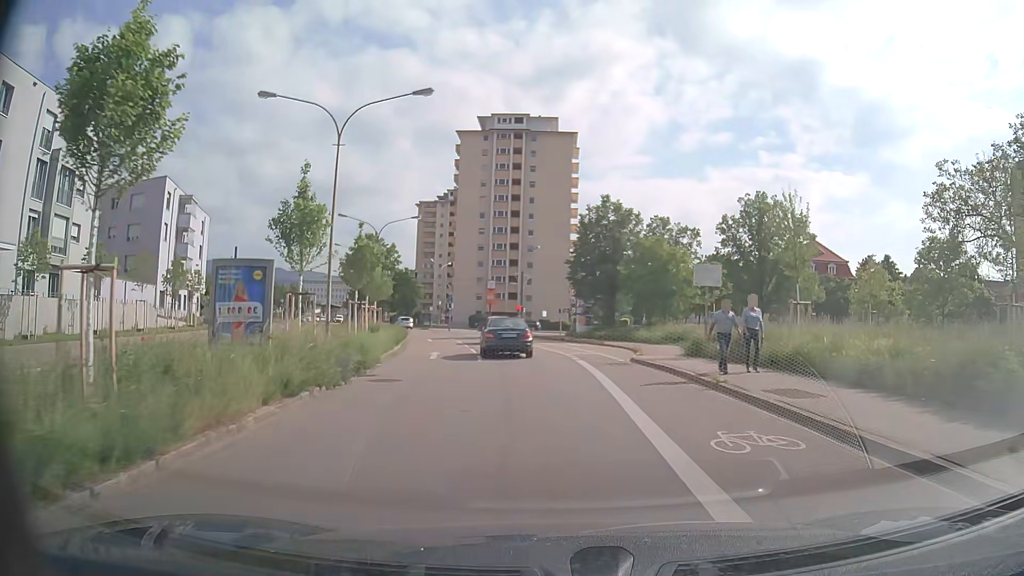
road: secondary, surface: asphalt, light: Day
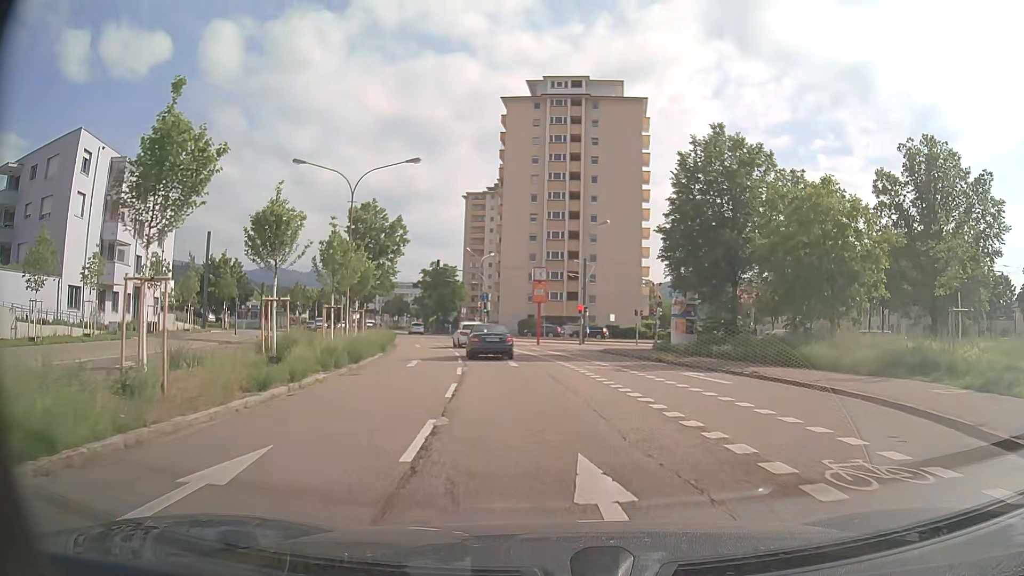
(-0.9, +21.5) m; -4°
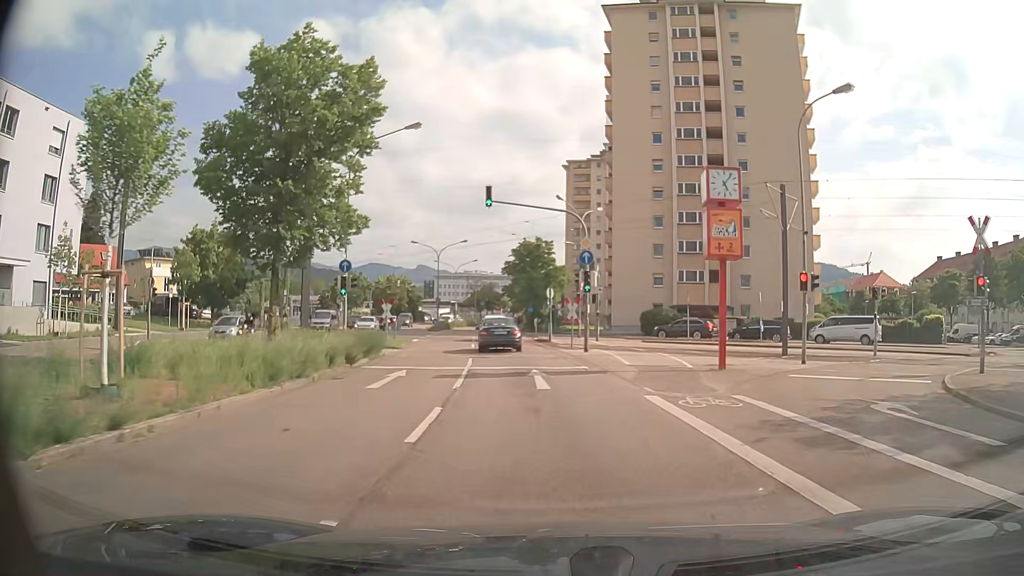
(-2.7, +29.4) m; -10°
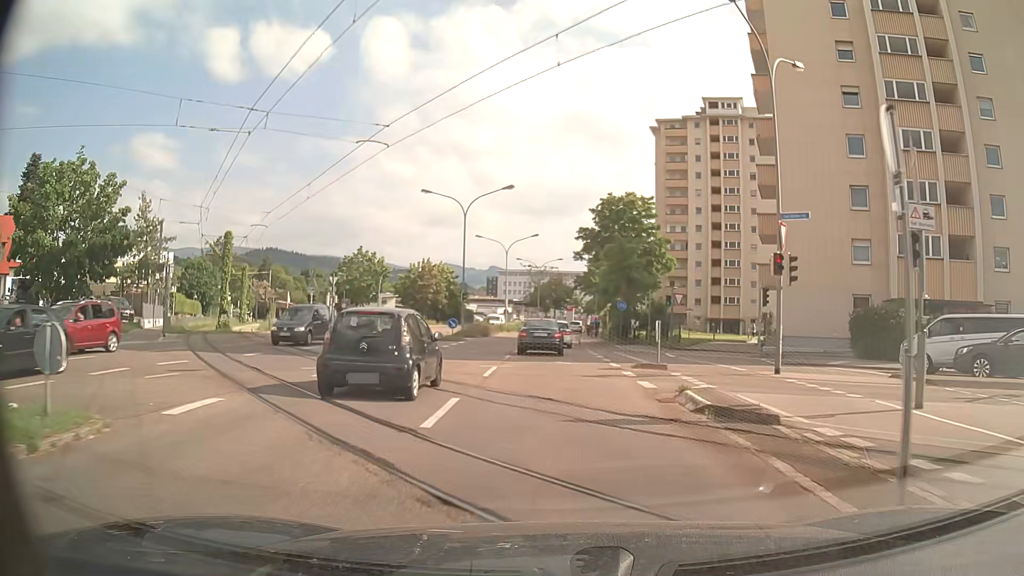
(-2.1, +31.1) m; -6°
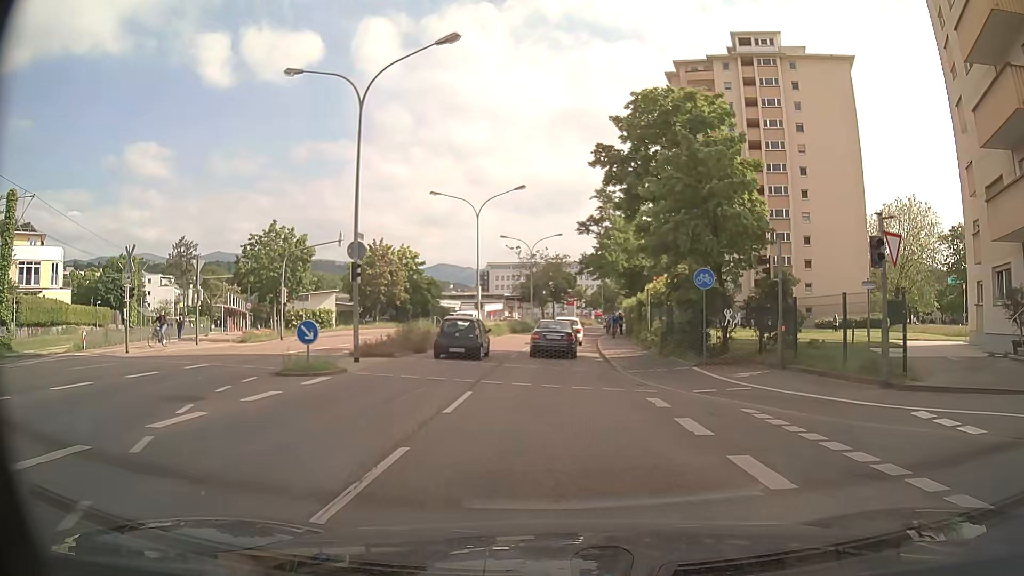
(+0.1, +23.9) m; +1°
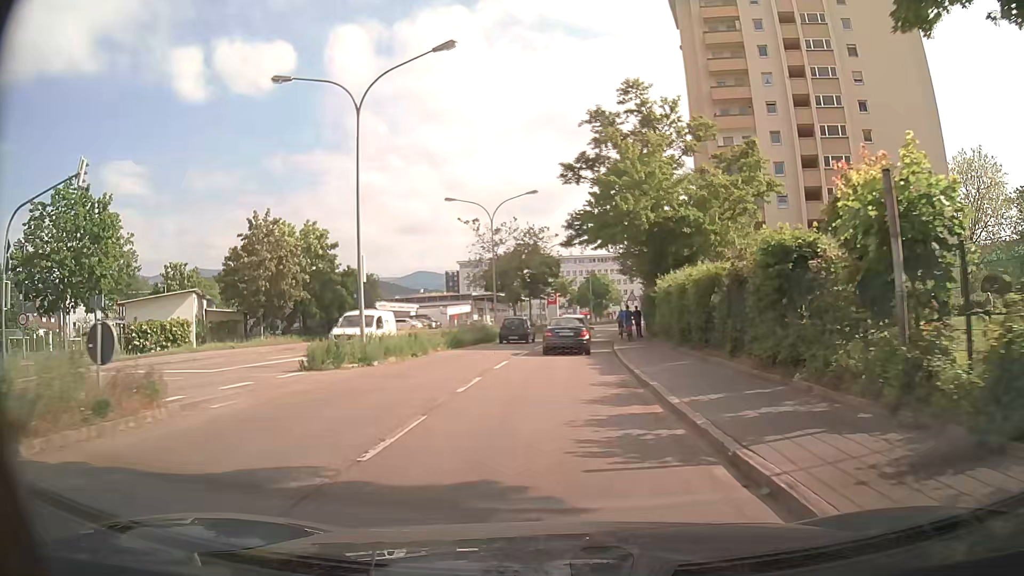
(+0.1, +24.0) m; +2°
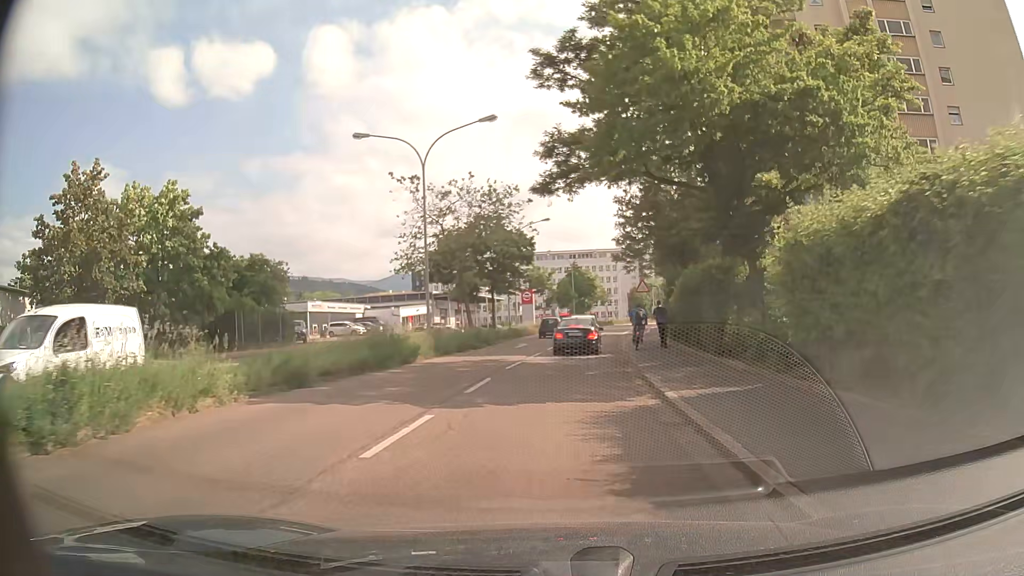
(+0.2, +17.6) m; +1°
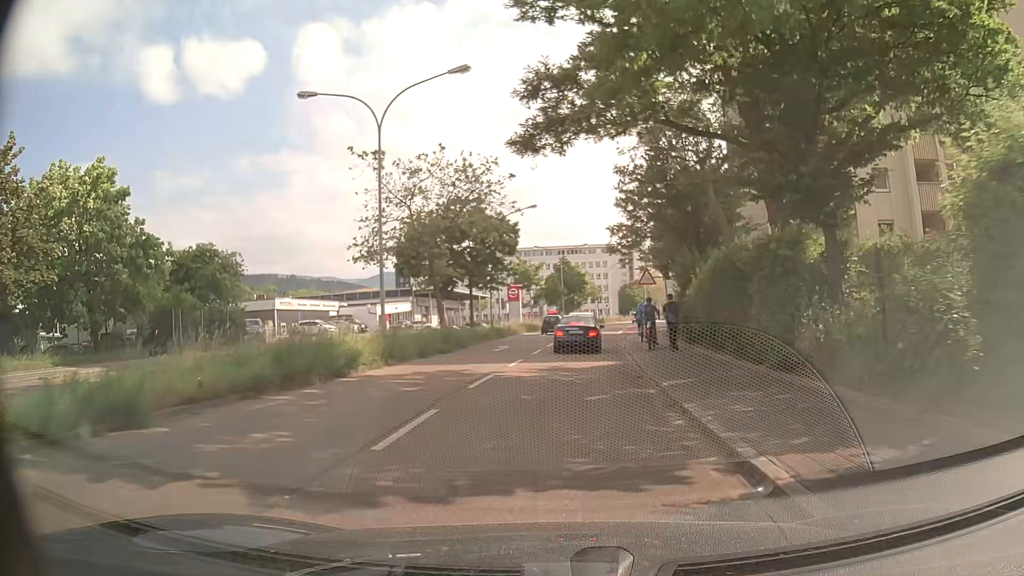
(+0.1, +5.7) m; +1°
